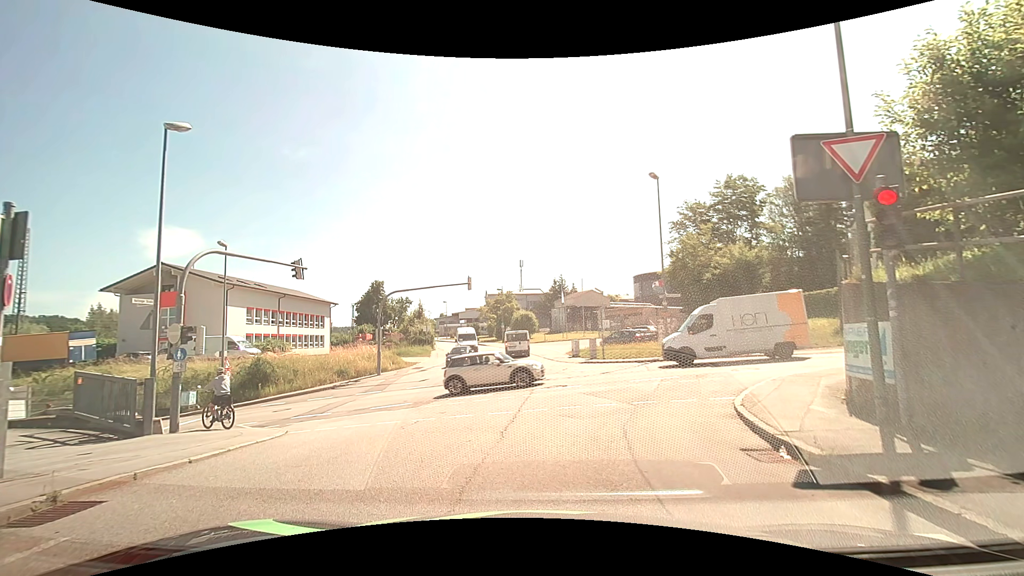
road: residential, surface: asphalt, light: Day
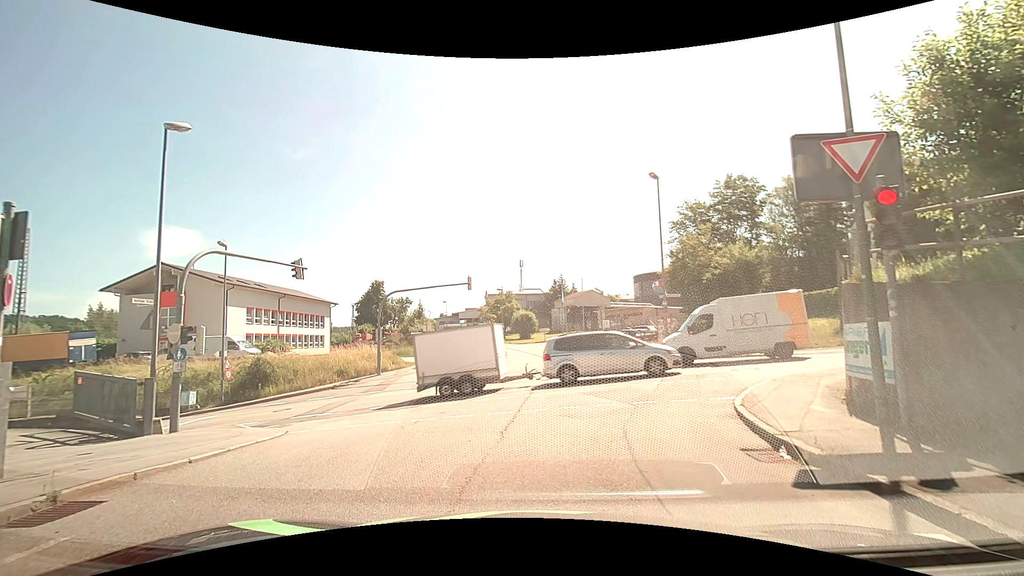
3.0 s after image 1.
(0.0, 0.0) m; 0°
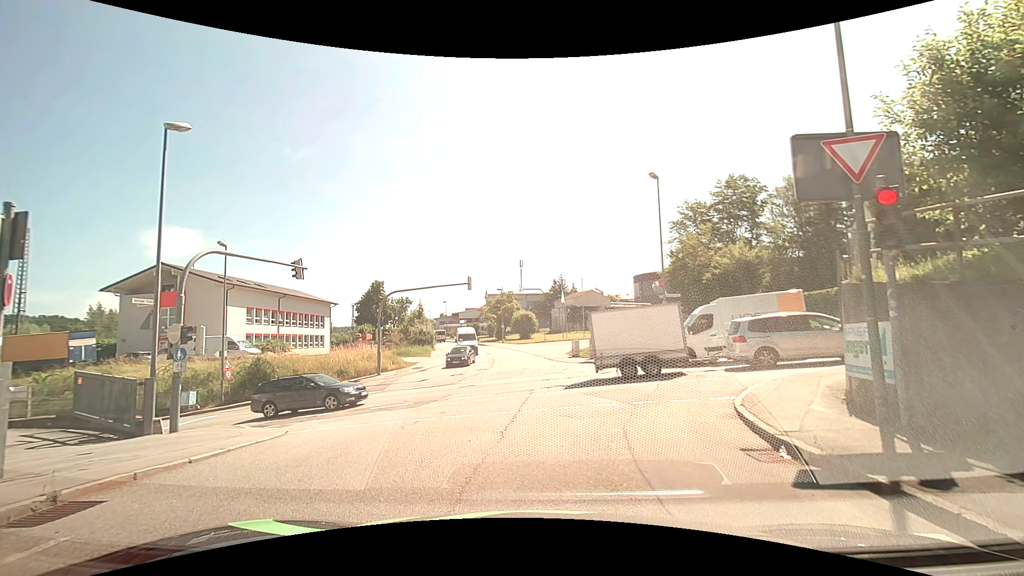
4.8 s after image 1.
(0.0, 0.0) m; 0°
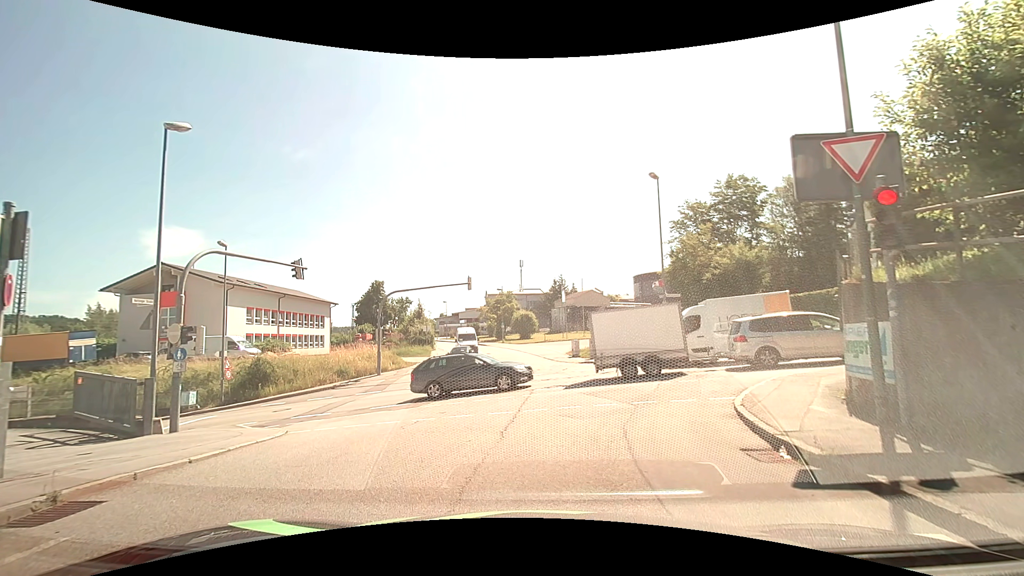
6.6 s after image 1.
(0.0, 0.0) m; 0°
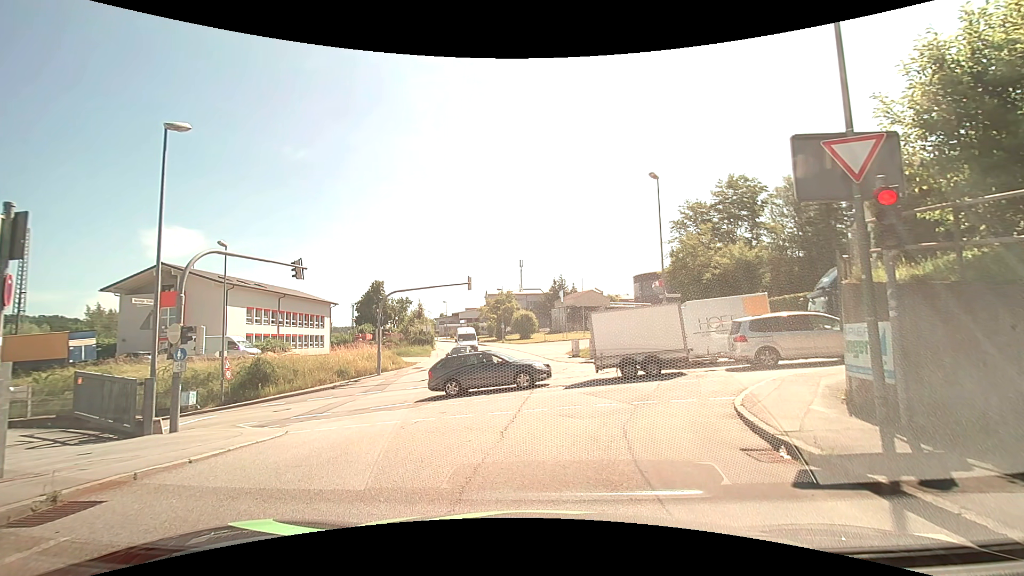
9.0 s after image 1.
(0.0, 0.0) m; 0°
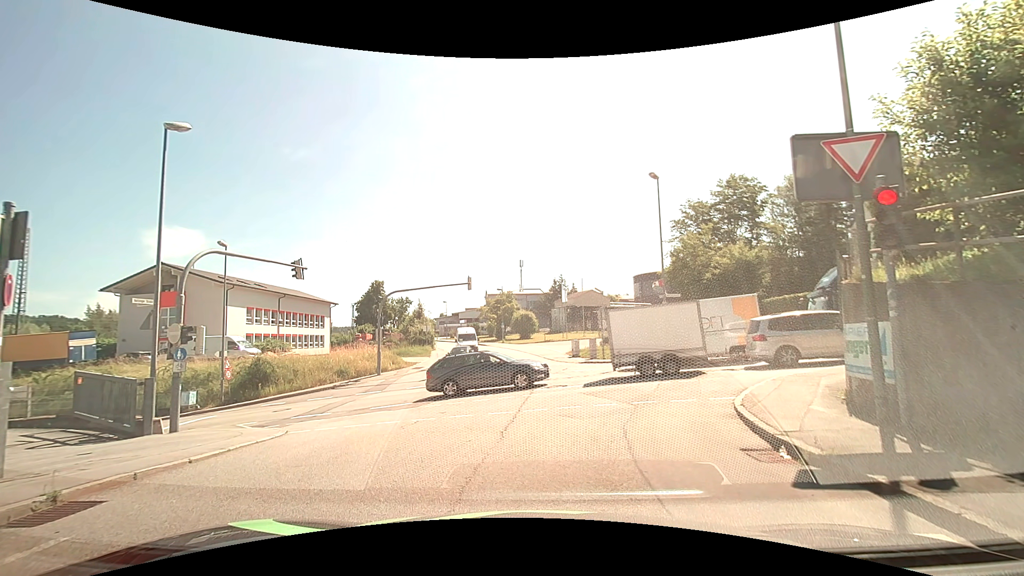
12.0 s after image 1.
(0.0, 0.0) m; 0°
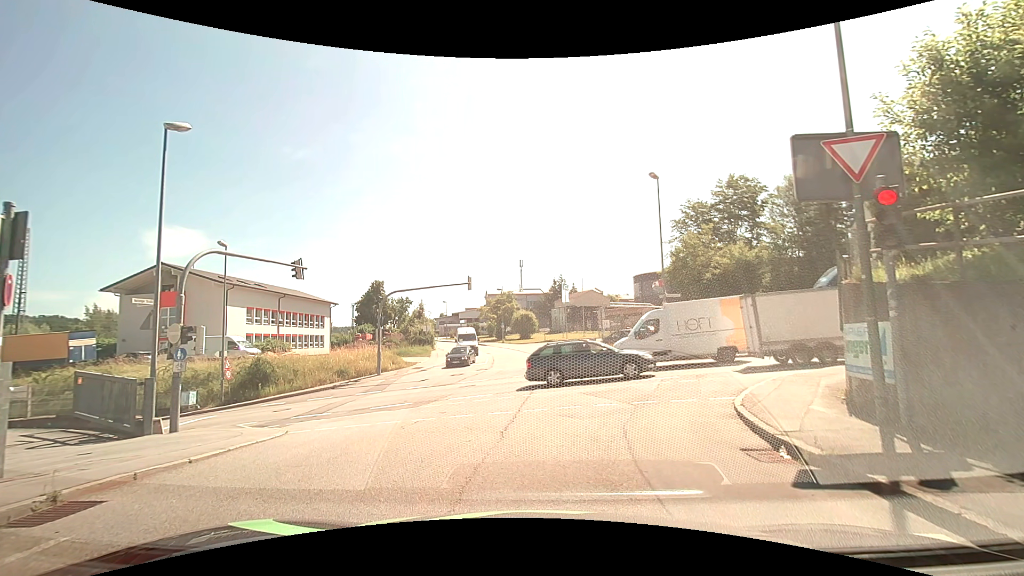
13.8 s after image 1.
(0.0, 0.0) m; 0°
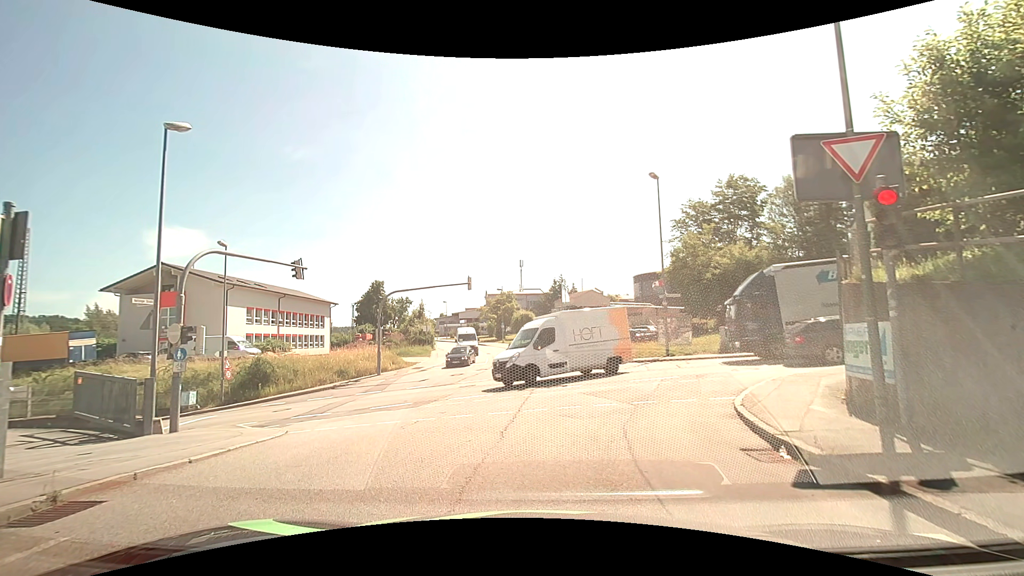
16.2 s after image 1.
(0.0, 0.0) m; 0°
